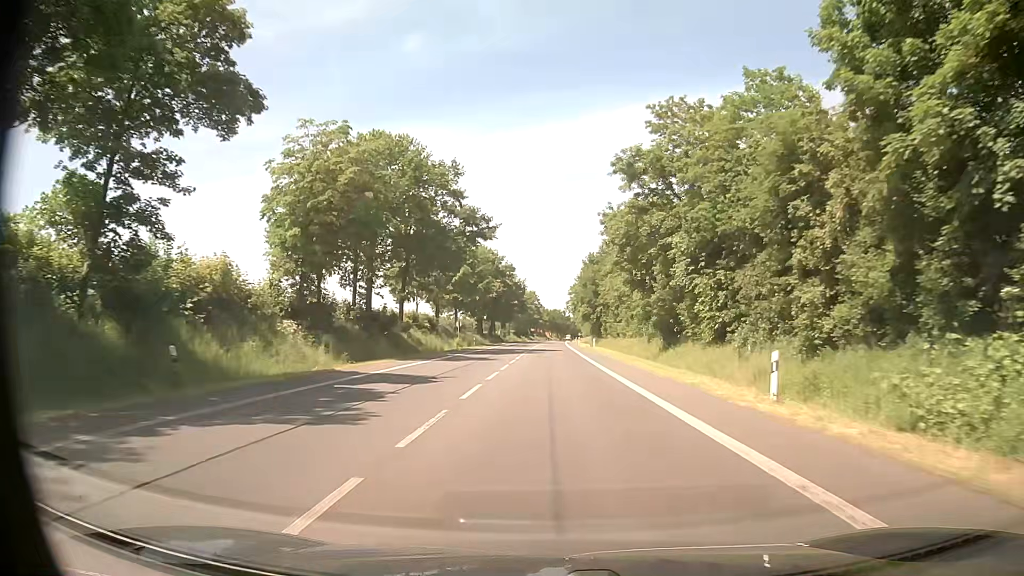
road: primary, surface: asphalt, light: Day
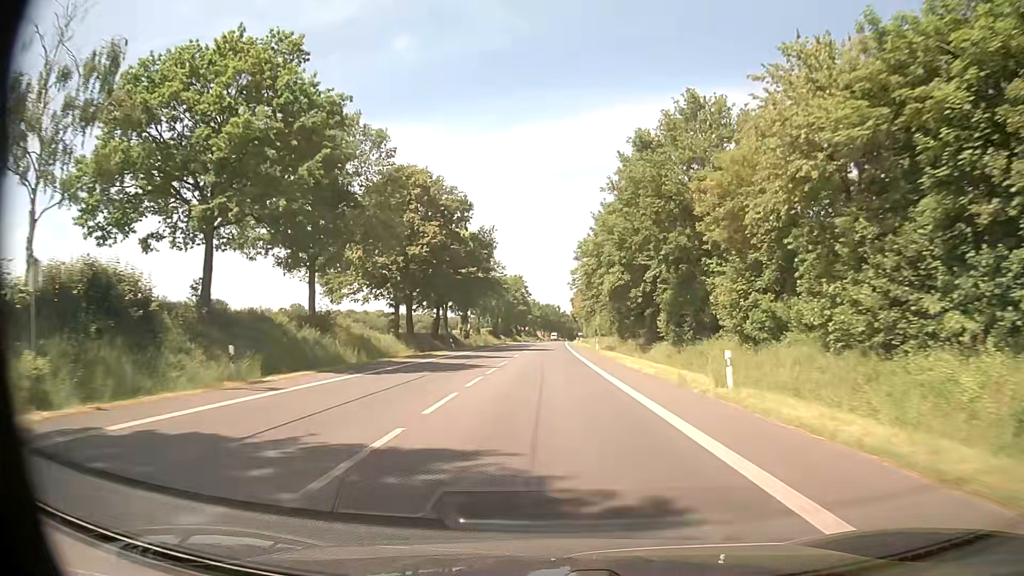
(0.0, +55.8) m; 0°
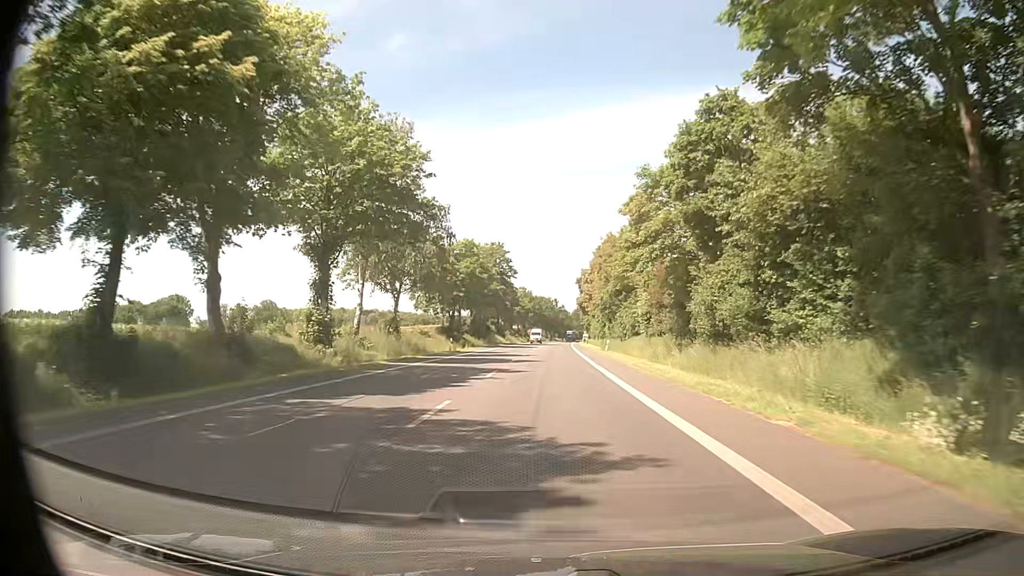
(+0.2, +55.8) m; +1°
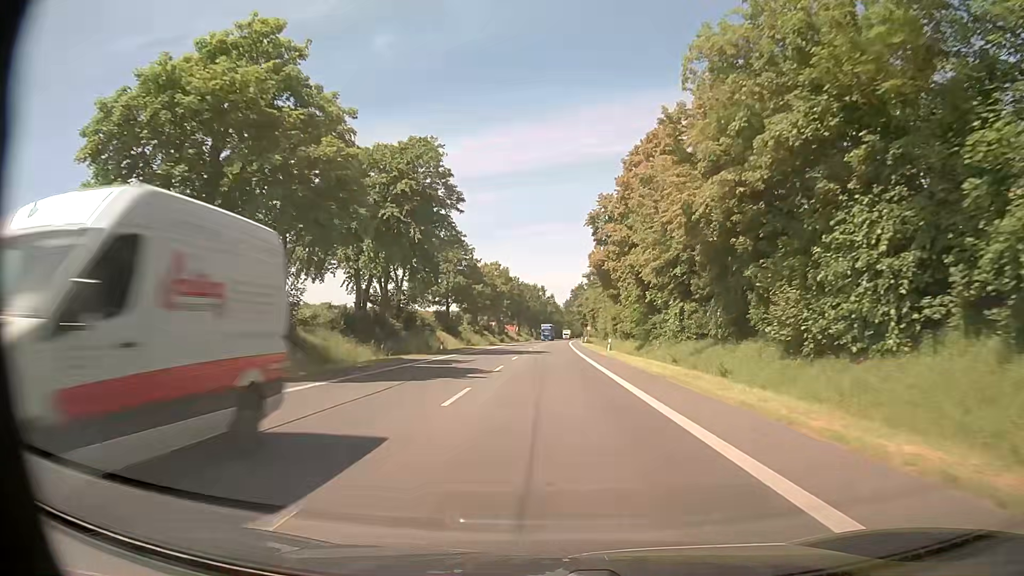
(+0.2, +55.8) m; +1°
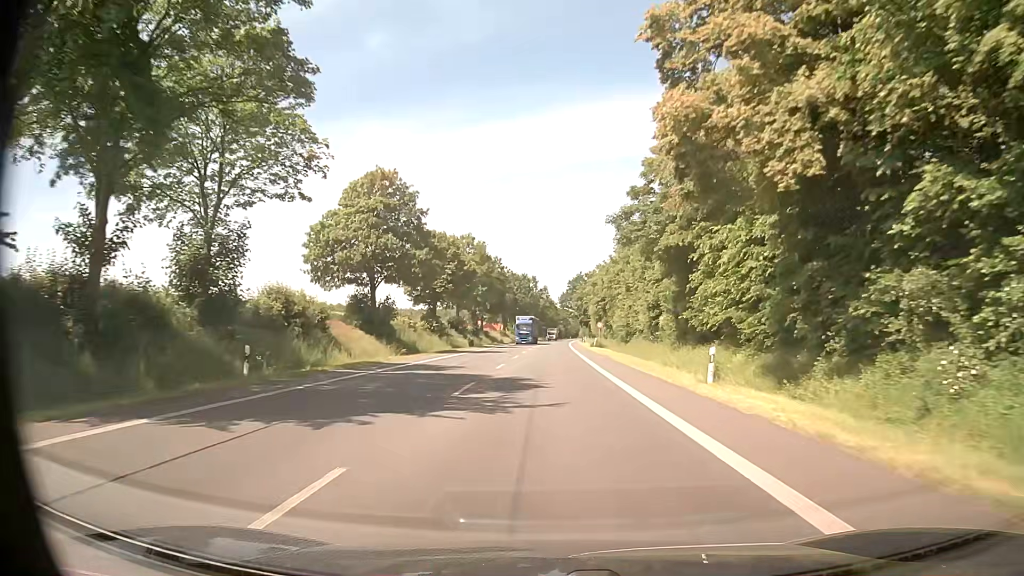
(+0.2, +33.5) m; +1°
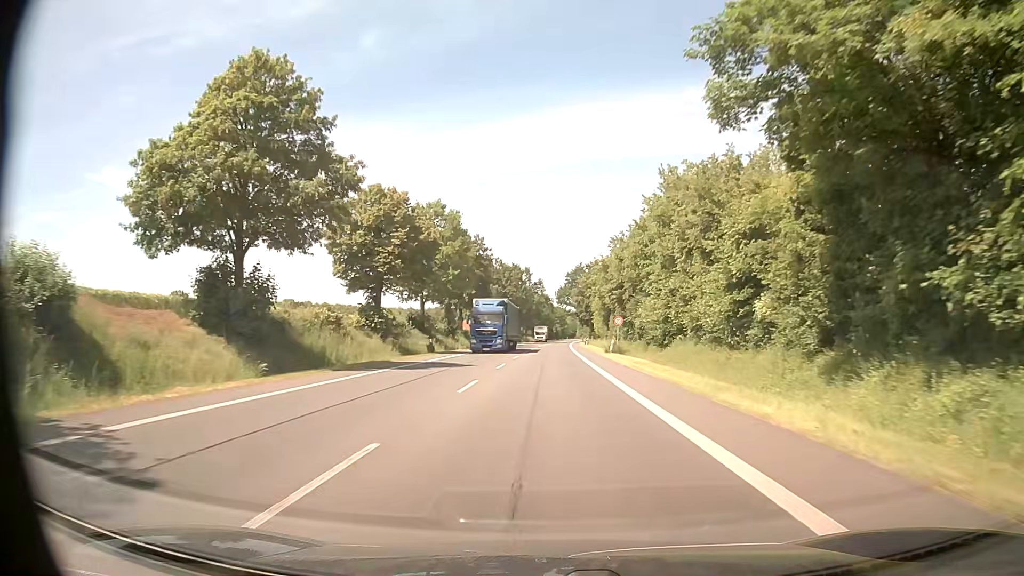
(+0.1, +22.3) m; 0°
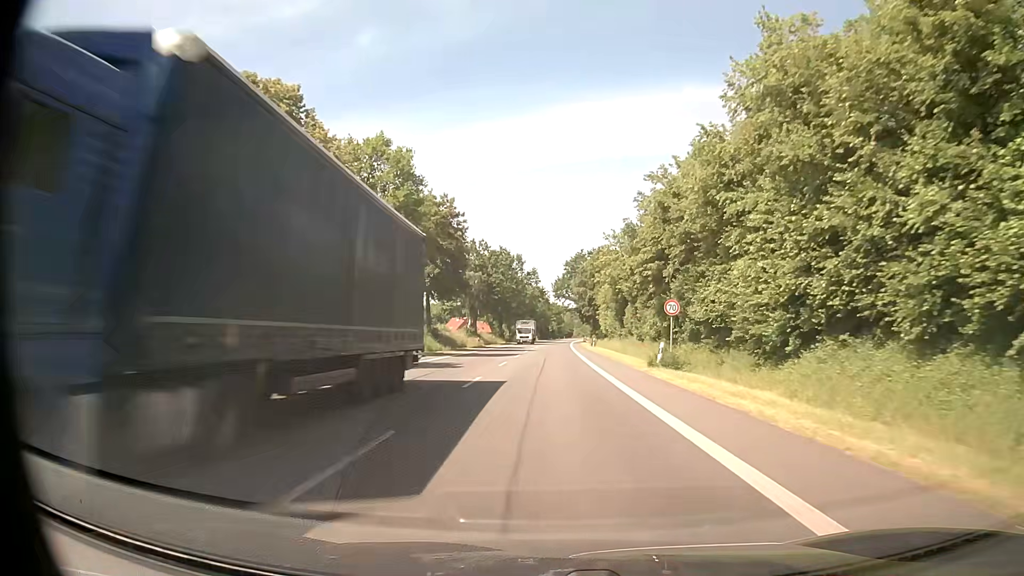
(+0.2, +22.3) m; +1°
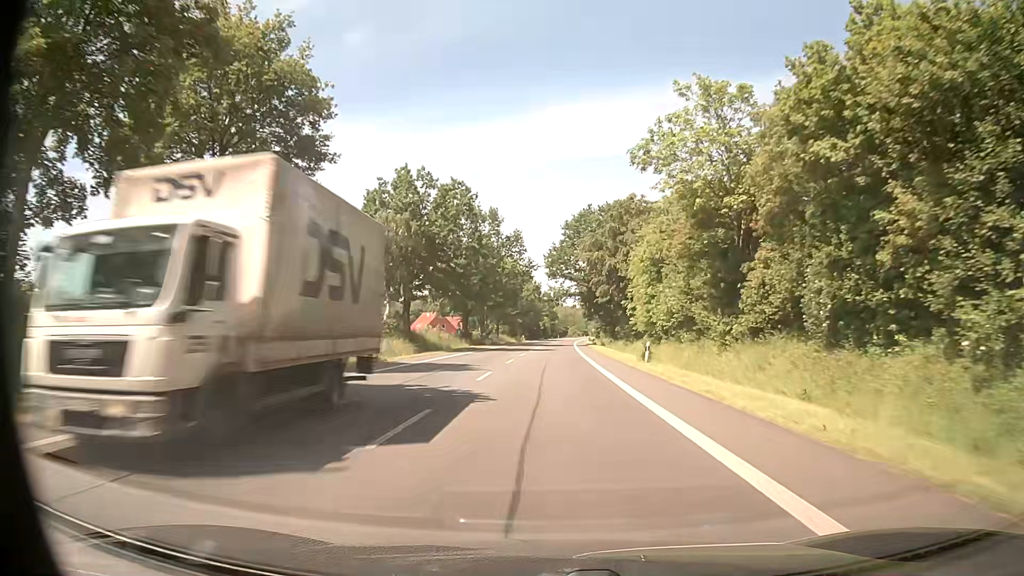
(+0.2, +44.6) m; +1°
(0, +10) (0, +20) (0, +30) (0, +40) (0, +50) (+1, +60) (+1, +70) (+1, +80) (+1, +90) (+2, +100) m
